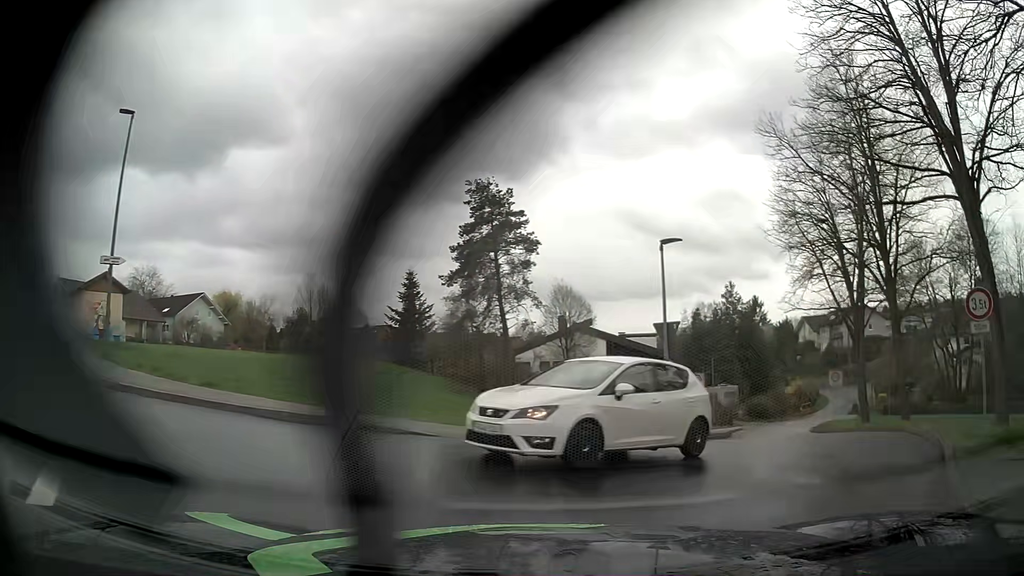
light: Day
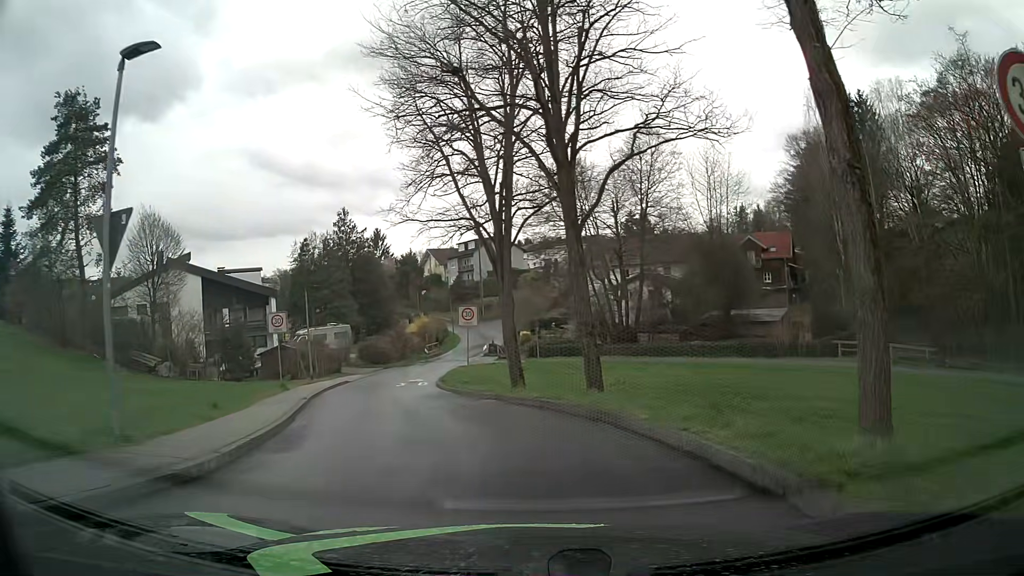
(+3.3, +9.4) m; +33°
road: residential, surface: asphalt
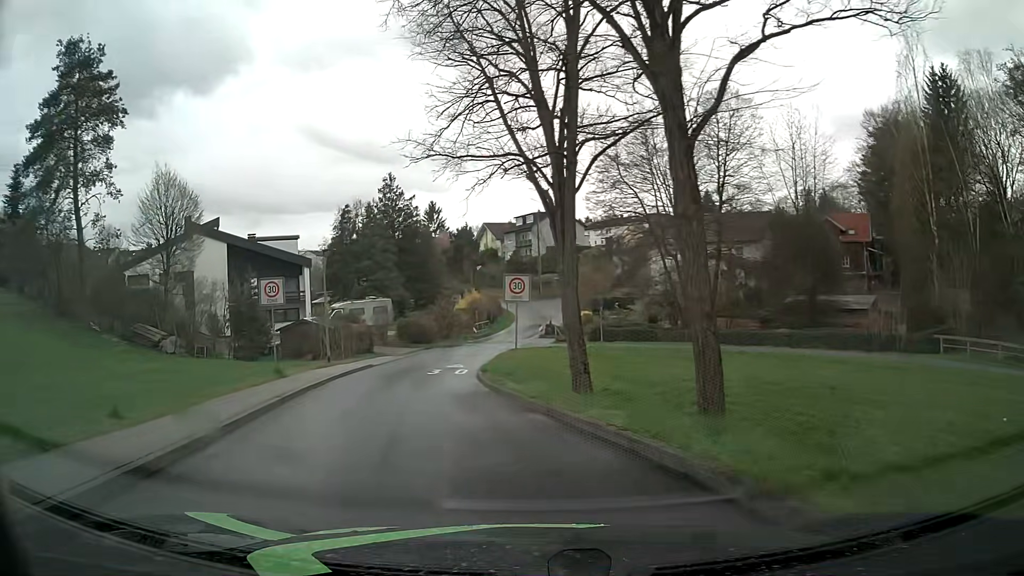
(-0.2, +6.5) m; -6°
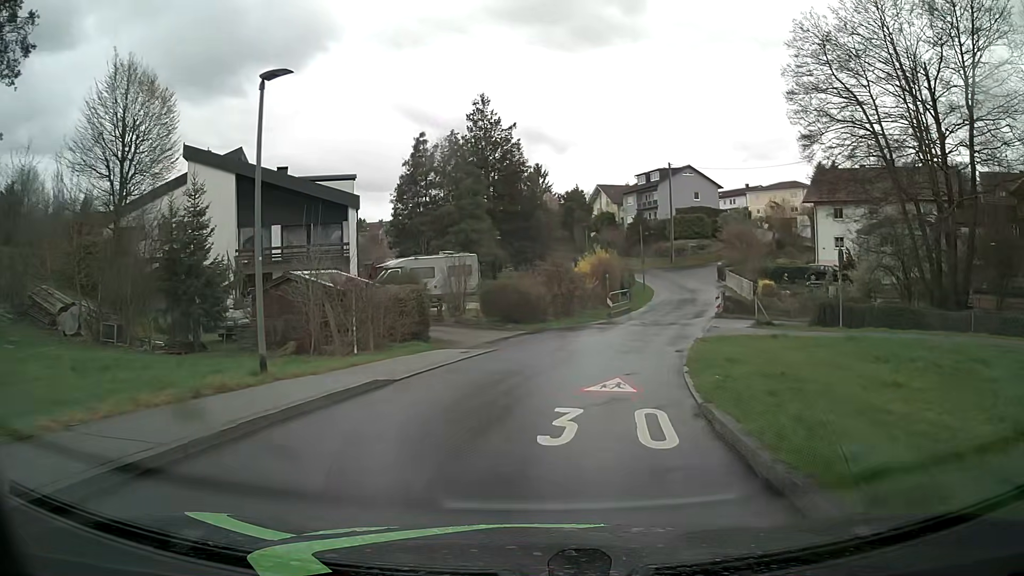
(-2.9, +19.6) m; -9°
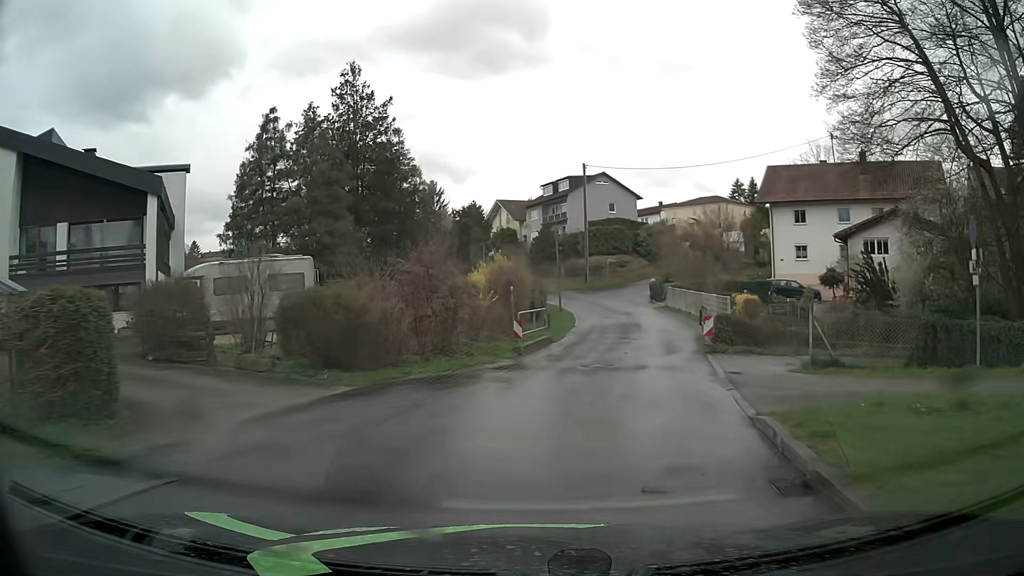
(+1.1, +13.3) m; +9°
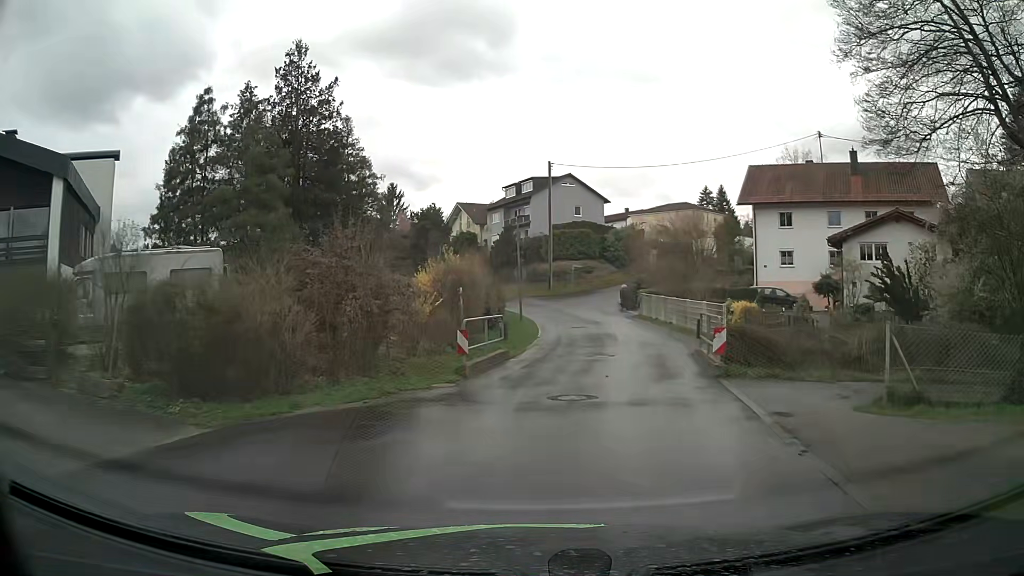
(+0.1, +4.6) m; +3°
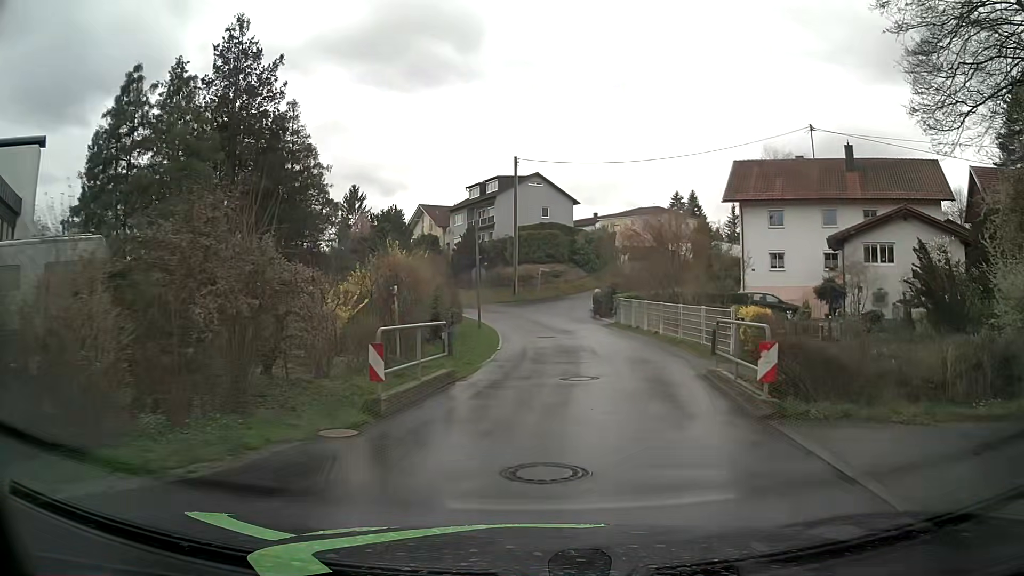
(+0.1, +4.7) m; +4°
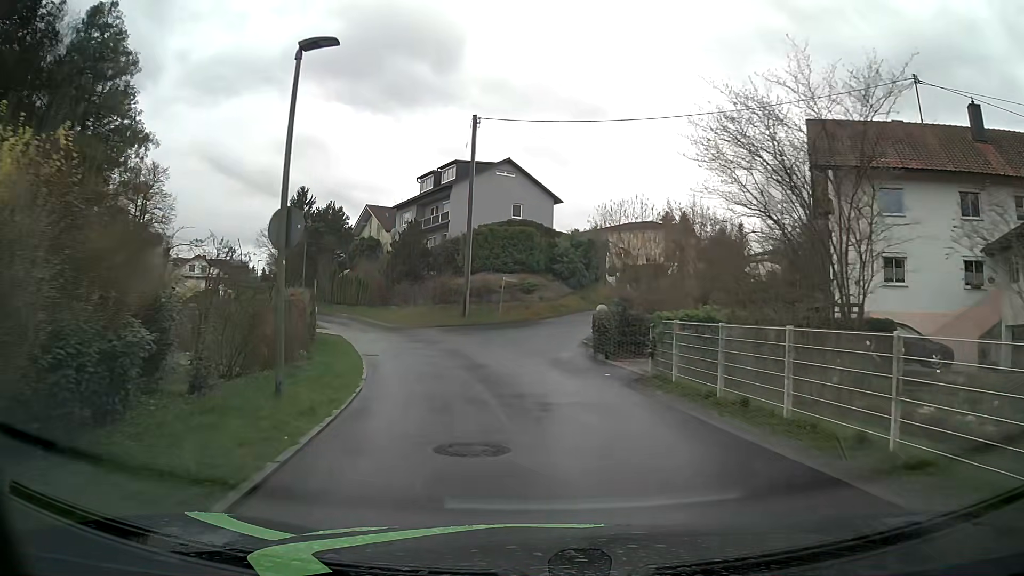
(+0.7, +18.5) m; +2°
